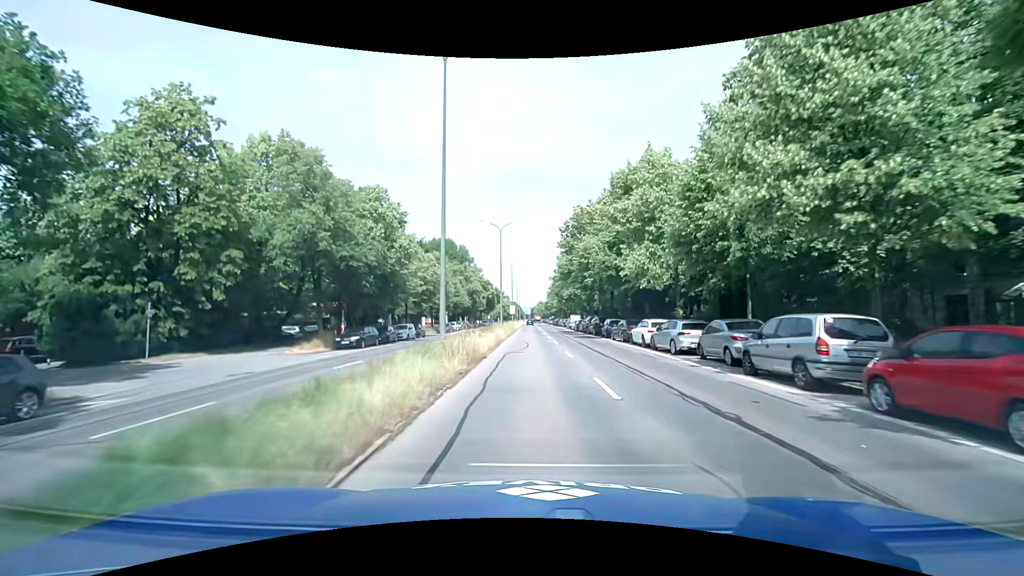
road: primary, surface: asphalt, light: Day
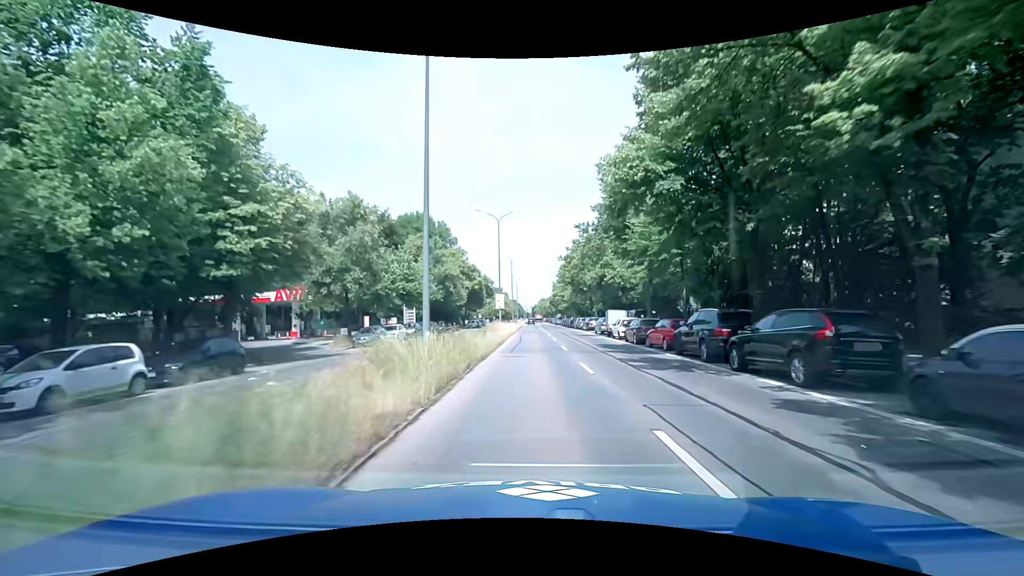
(-0.1, +33.1) m; 0°
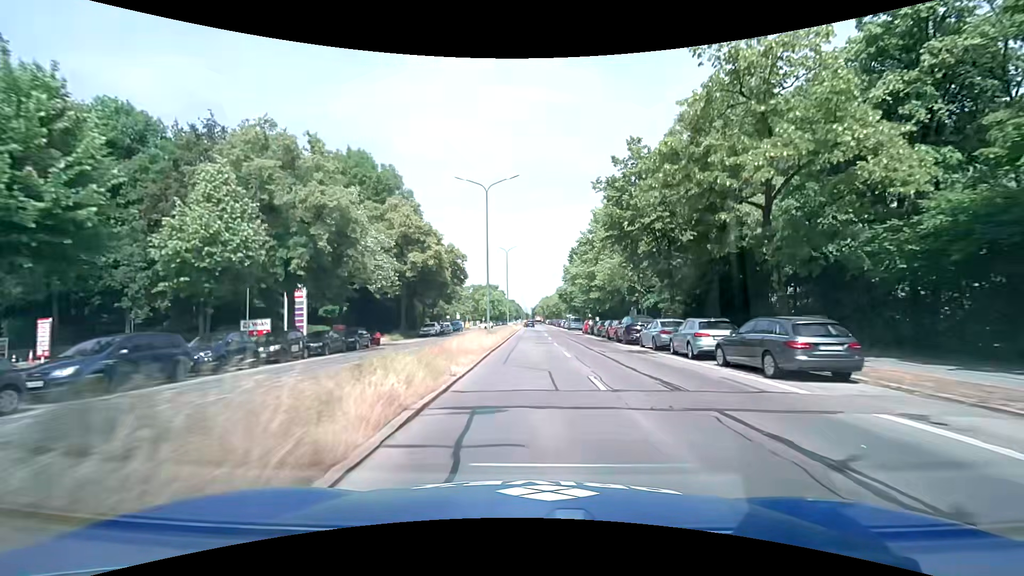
(+0.1, +40.0) m; 0°
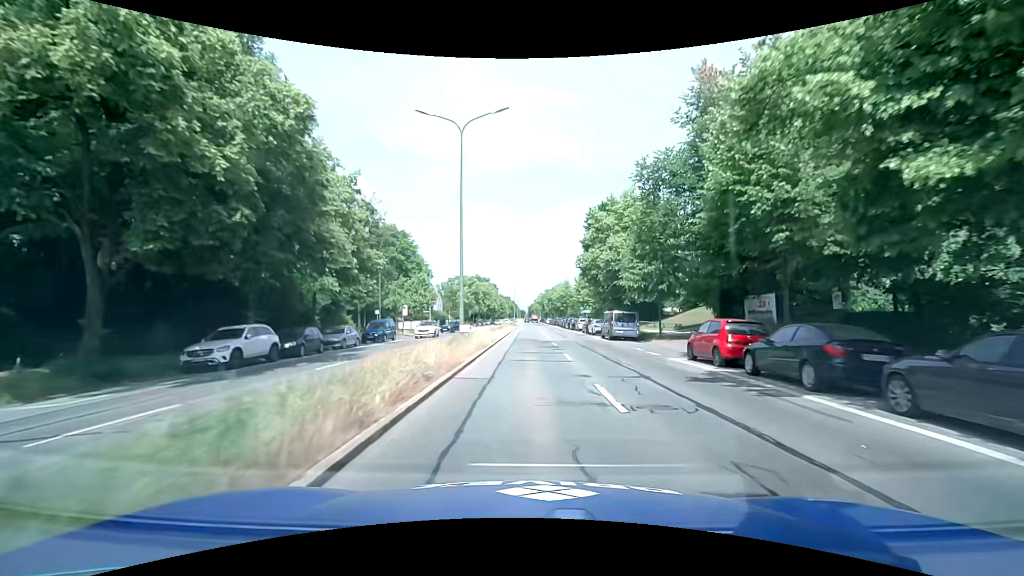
(+0.1, +38.3) m; 0°
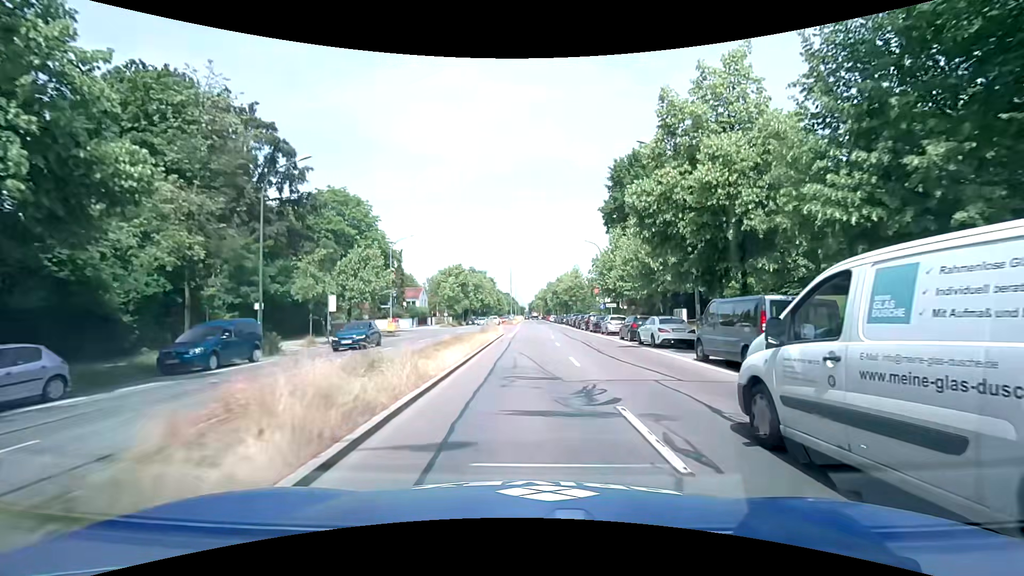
(+0.1, +20.8) m; 0°
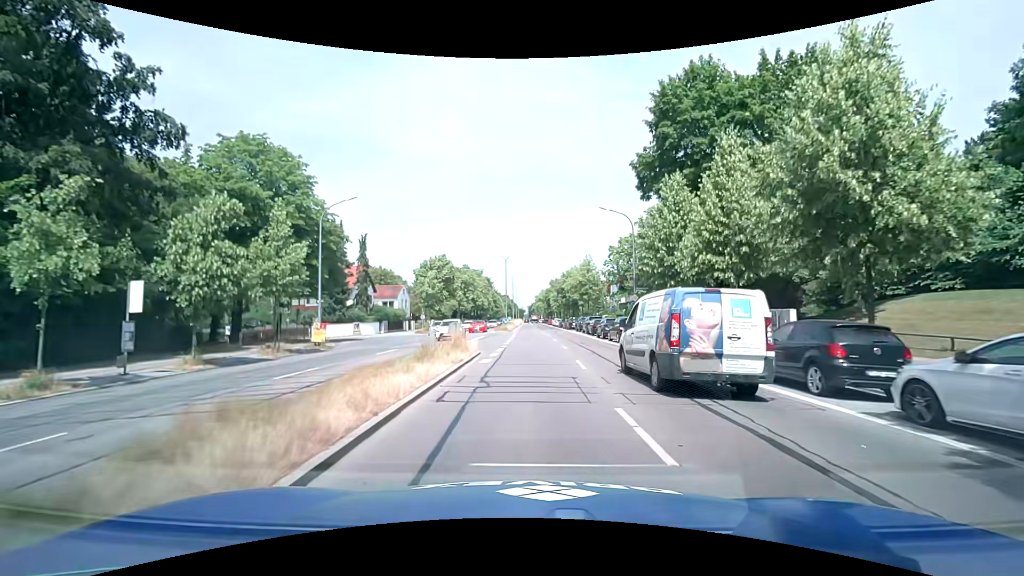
(0.0, +17.7) m; +1°
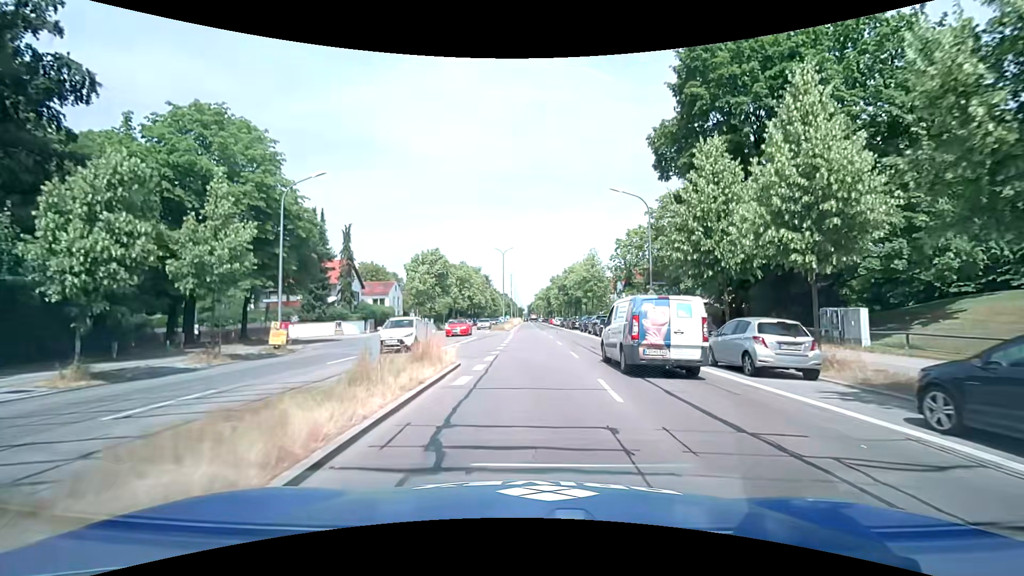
(0.0, +5.4) m; -1°
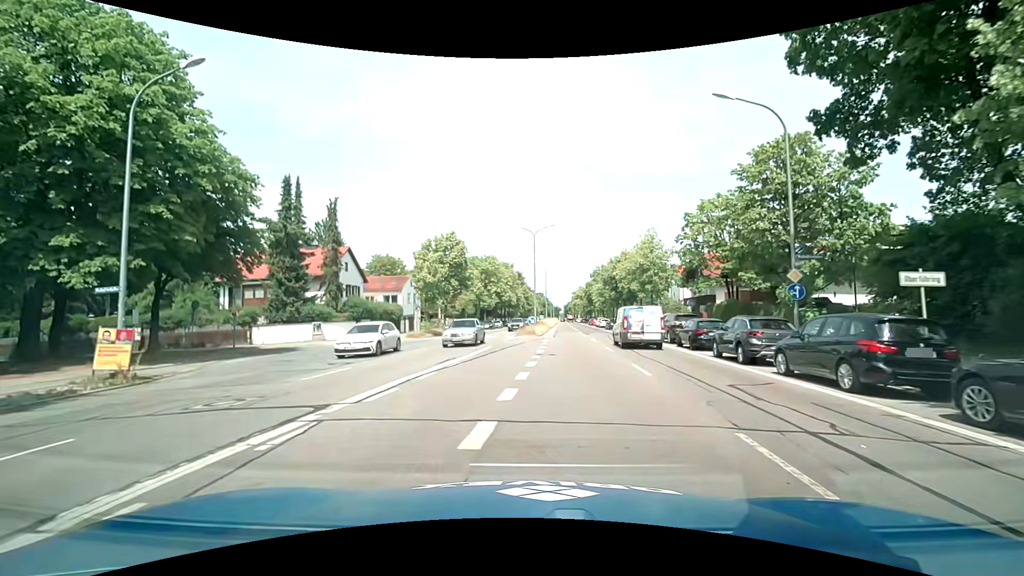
(-0.1, +13.7) m; -4°
(-1, +10) (-1, +20) (-2, +30) (-10, +35) (-20, +36) (-30, +36) (-40, +36) (-50, +36) (-60, +37) (-70, +38) m
